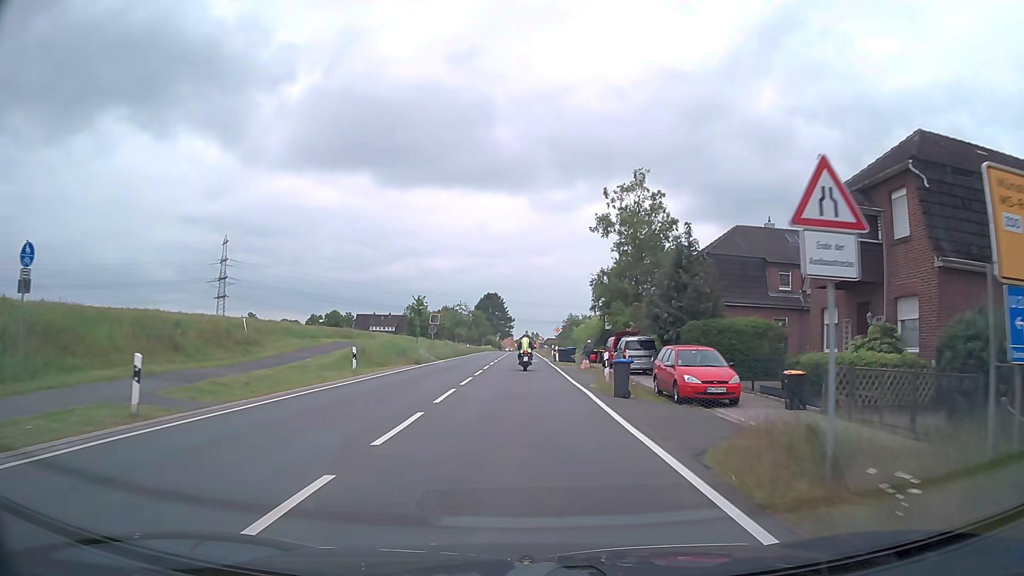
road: secondary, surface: asphalt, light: Day
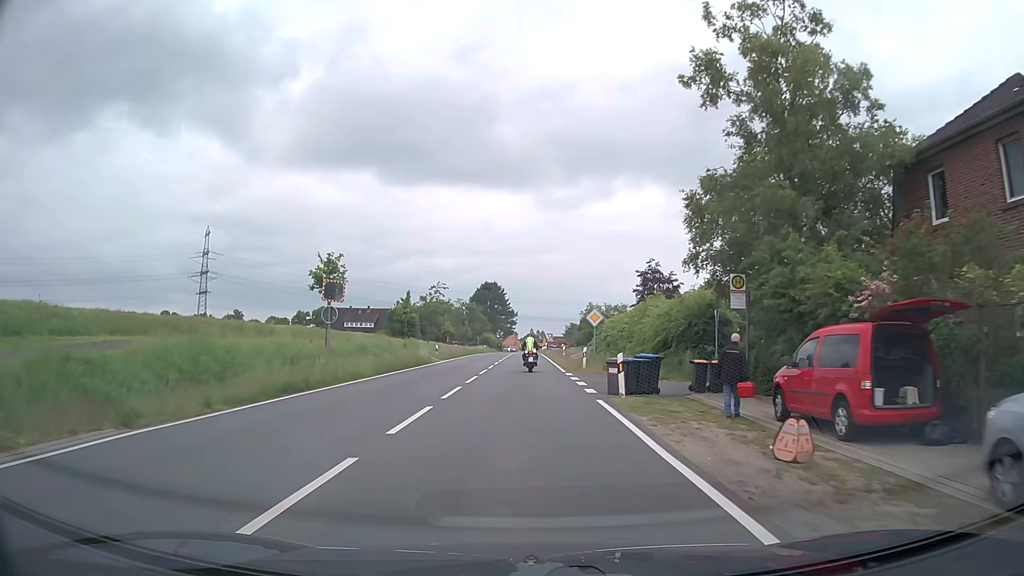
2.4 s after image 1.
(-0.1, +29.4) m; 0°
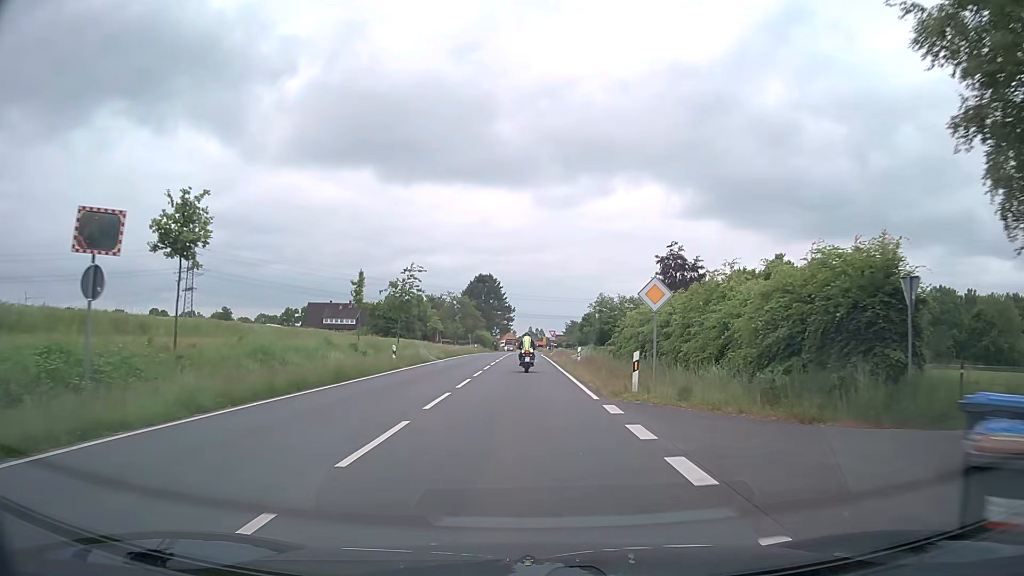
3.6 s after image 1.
(0.0, +14.7) m; 0°
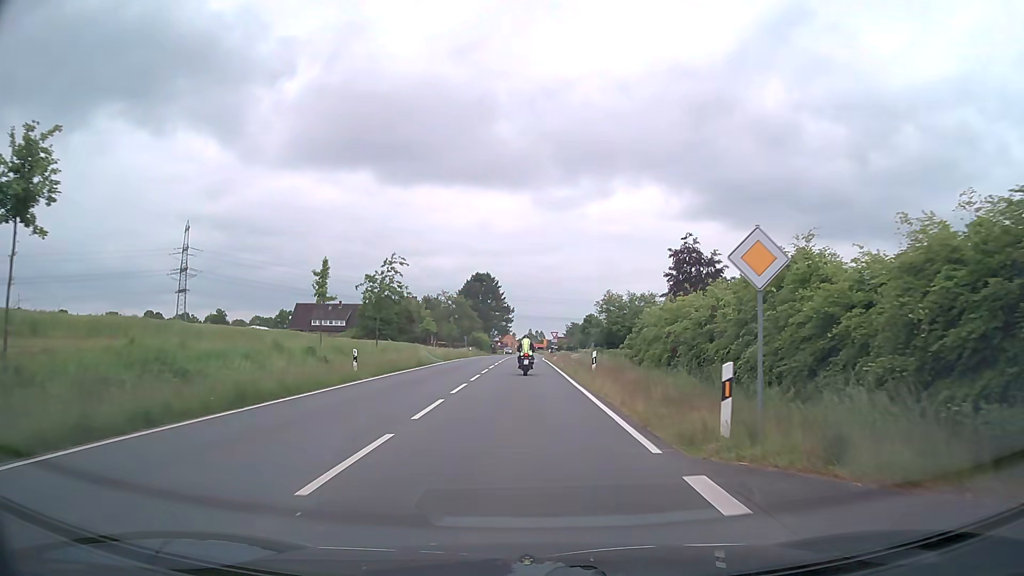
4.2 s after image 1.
(0.0, +7.3) m; 0°
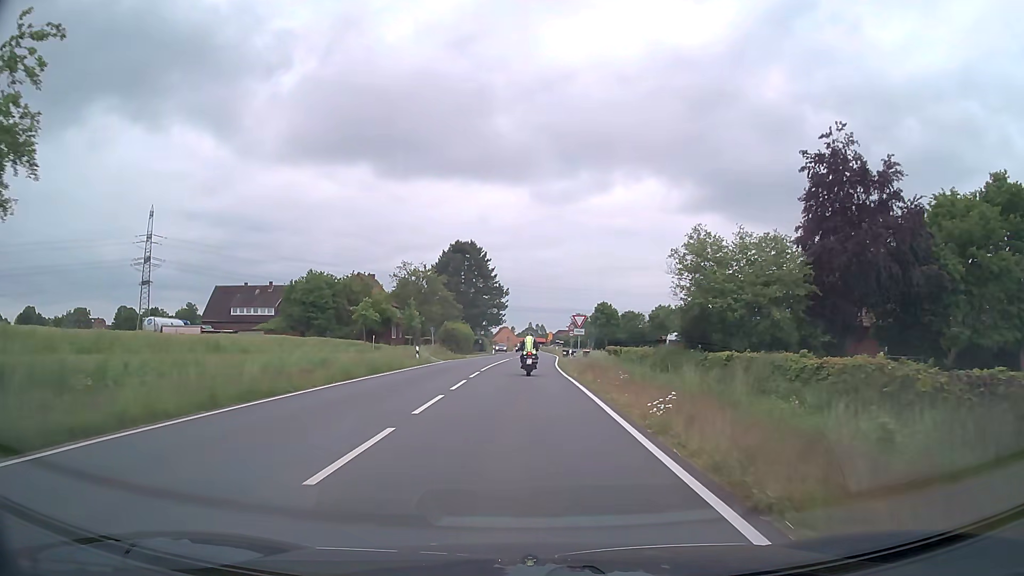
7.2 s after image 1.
(+0.1, +36.1) m; 0°
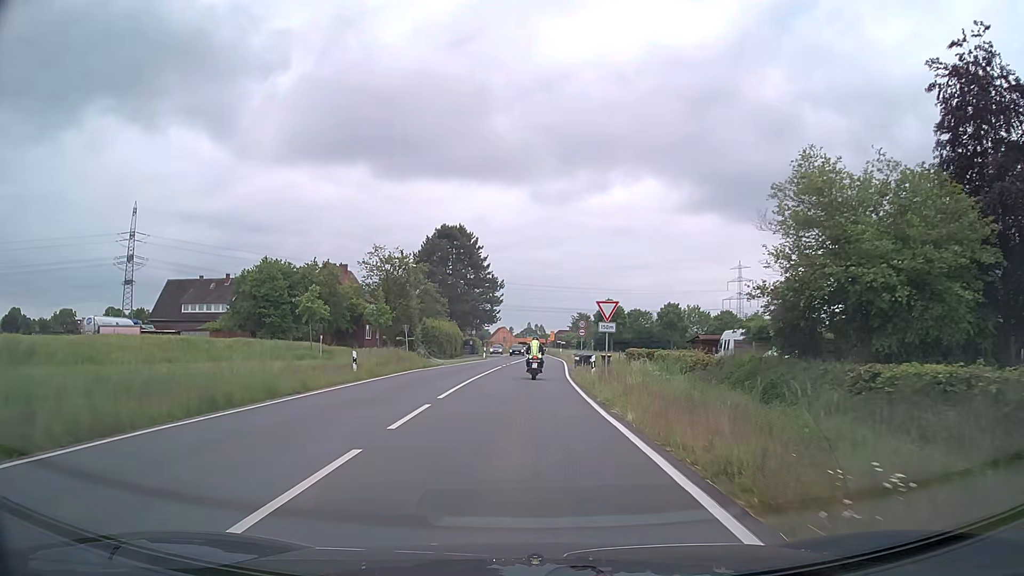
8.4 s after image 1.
(0.0, +14.0) m; 0°
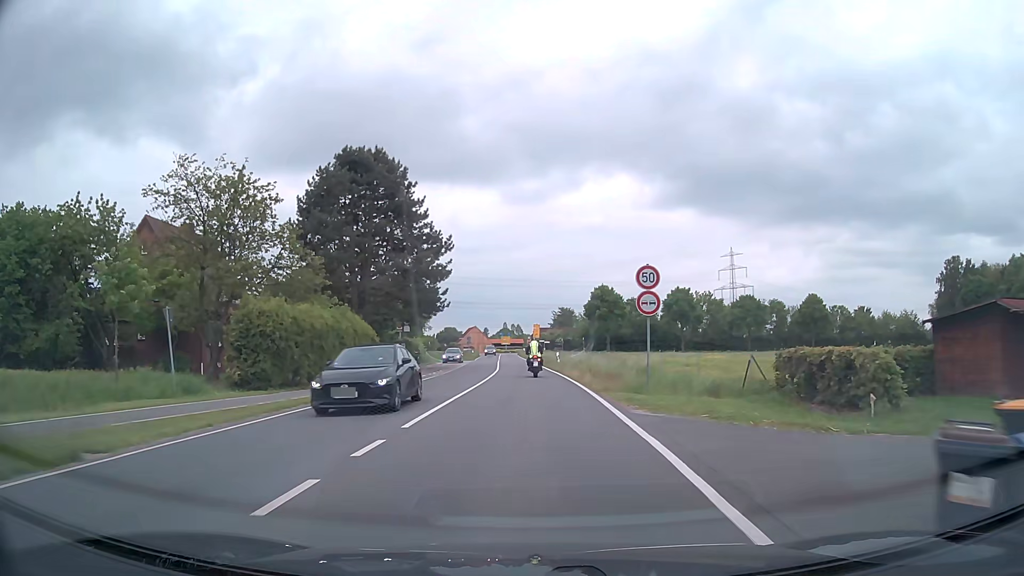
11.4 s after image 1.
(+0.4, +34.6) m; +2°
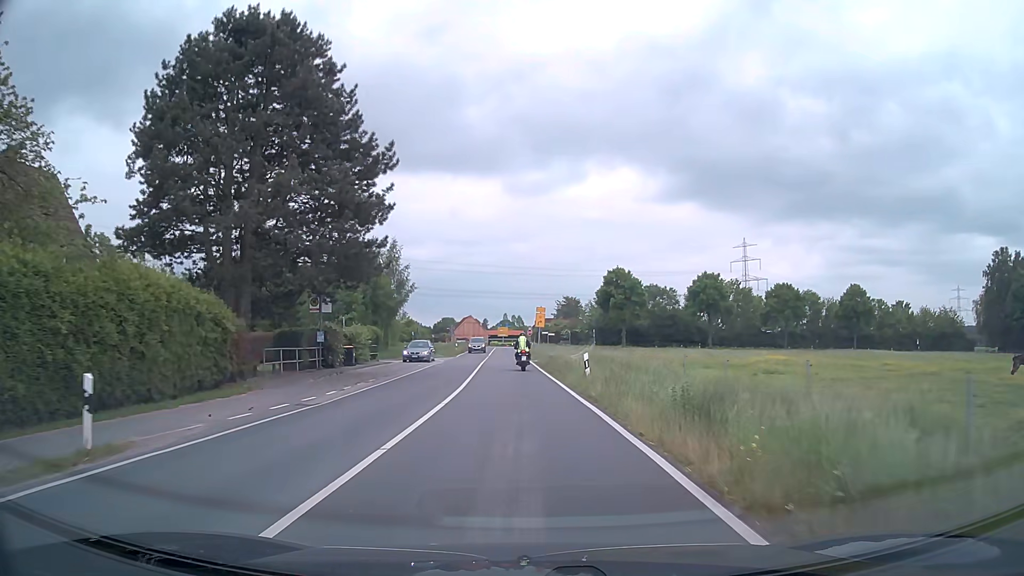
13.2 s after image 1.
(+0.1, +20.7) m; 0°
(0, +10) (0, +20) (-1, +30) (-1, +40) (-2, +50) (-2, +60) (-3, +70) (-3, +80) (-4, +90) (-4, +100) m
